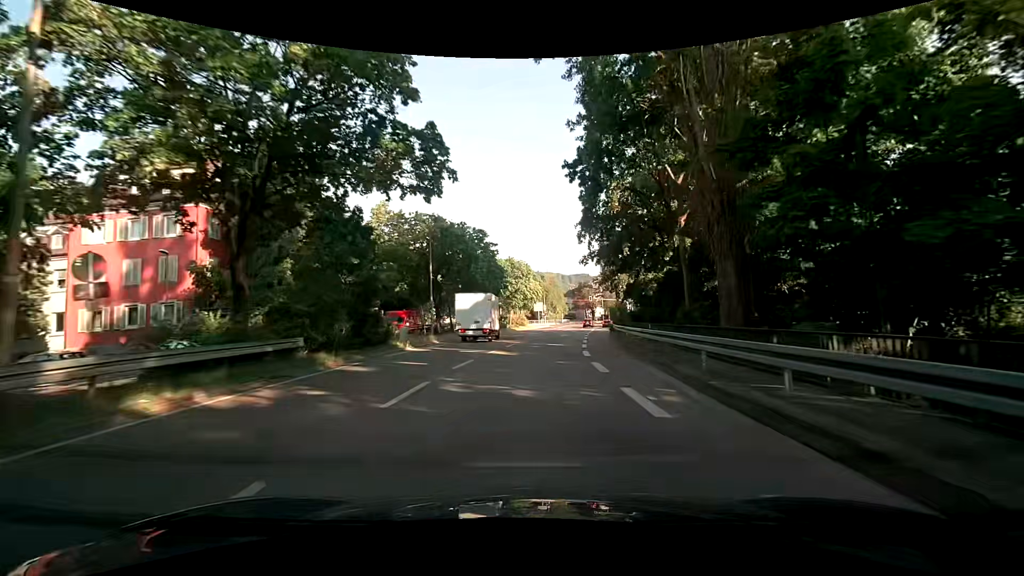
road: primary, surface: asphalt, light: Day
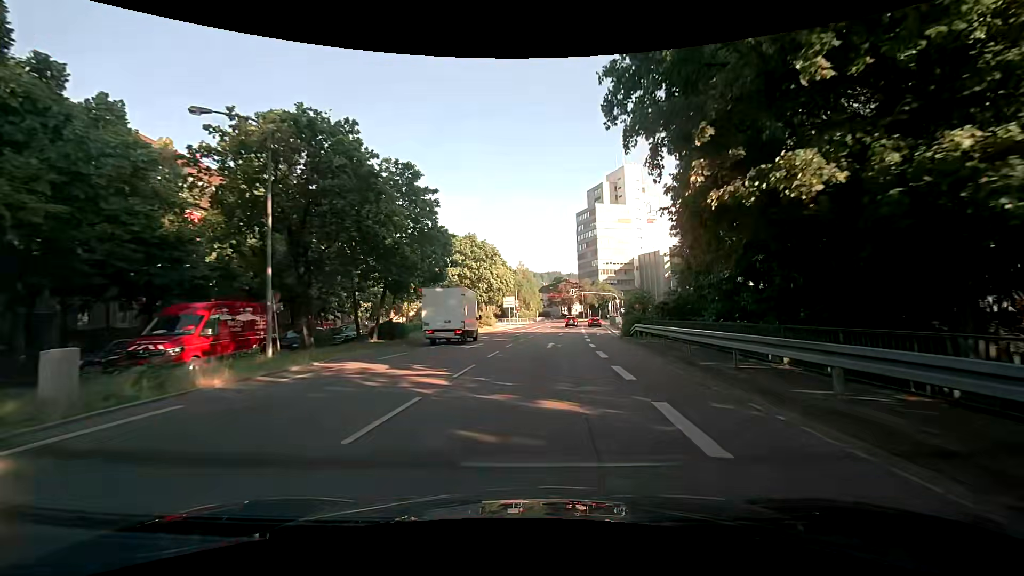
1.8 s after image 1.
(+0.3, +20.1) m; +1°
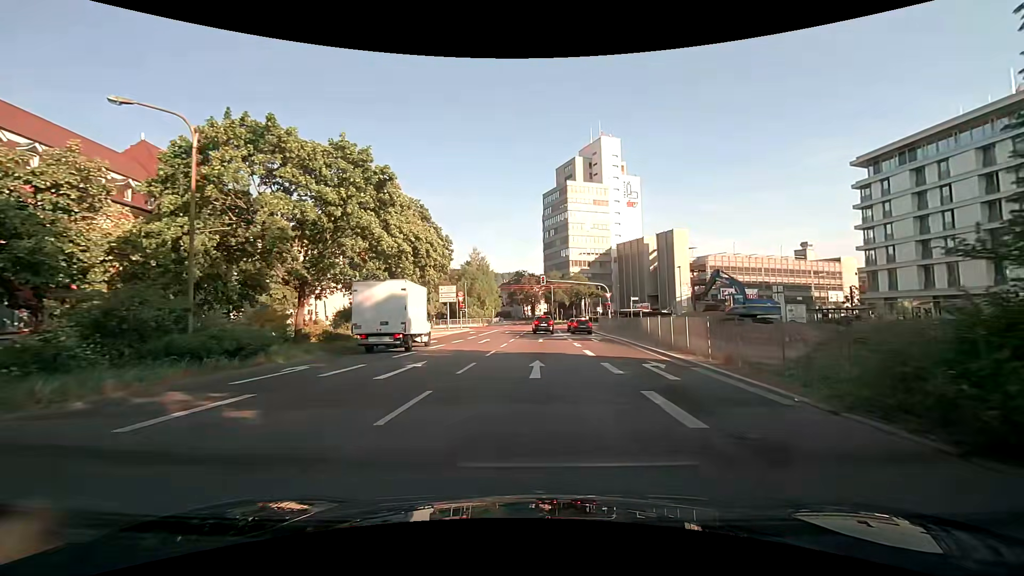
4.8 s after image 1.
(+1.8, +29.2) m; +6°
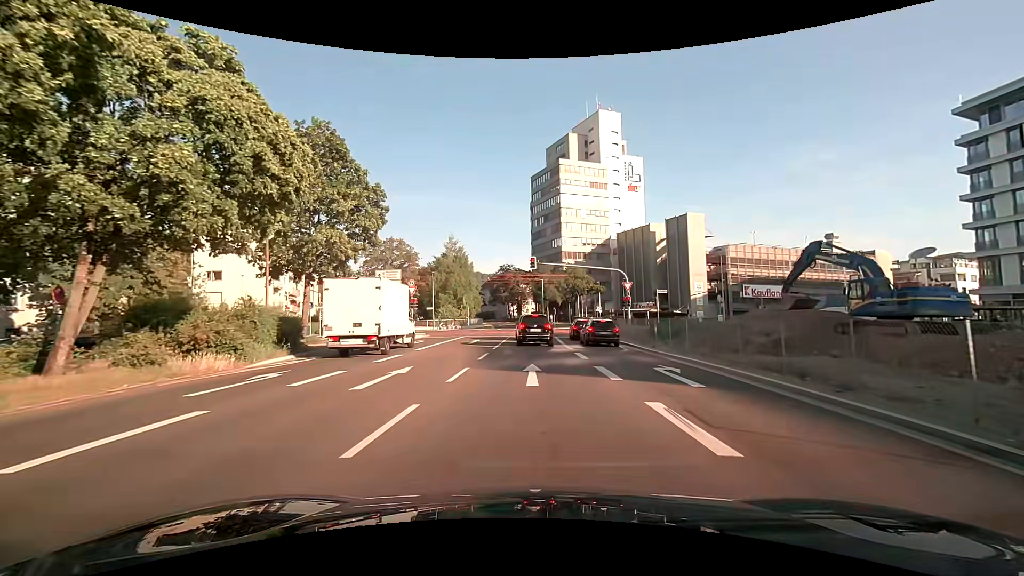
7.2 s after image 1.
(+0.2, +19.2) m; +1°
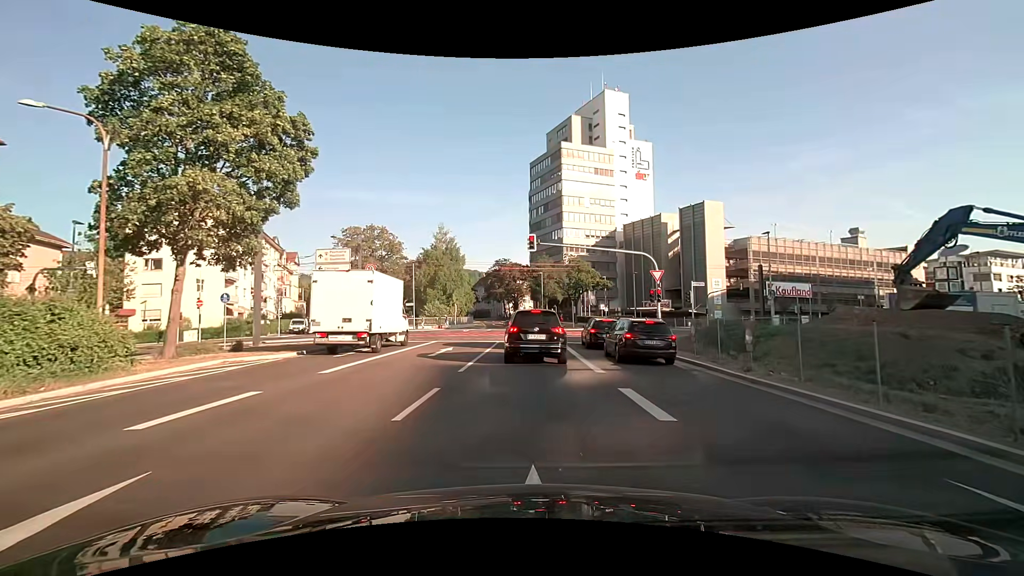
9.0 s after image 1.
(0.0, +10.0) m; 0°
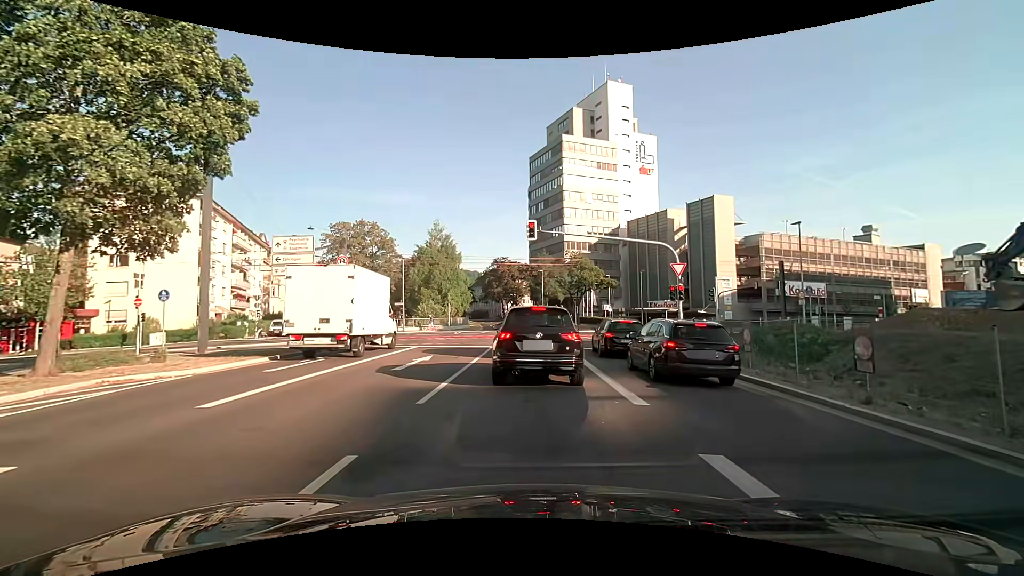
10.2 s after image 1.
(0.0, +4.5) m; 0°
